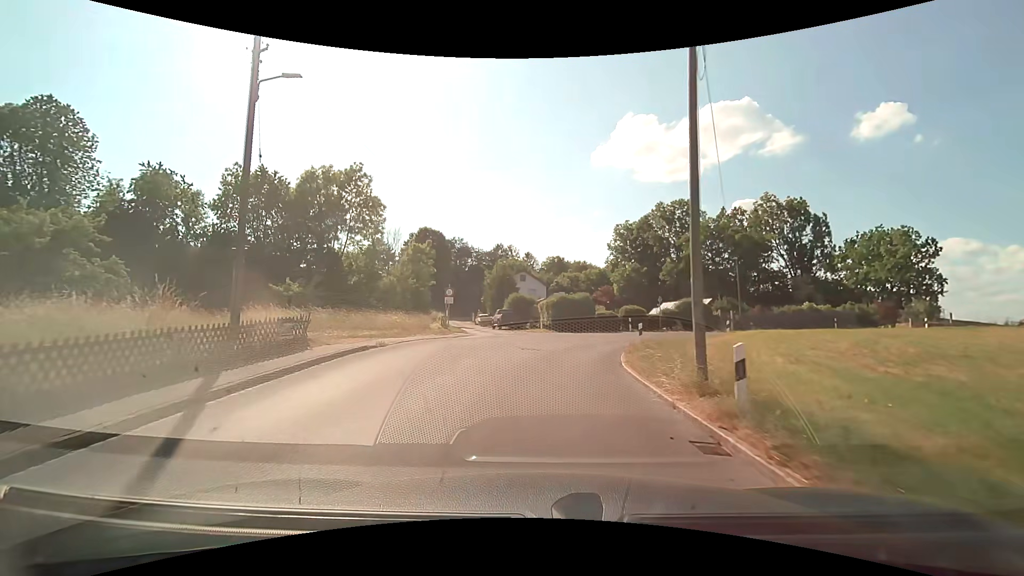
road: secondary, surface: asphalt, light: Day
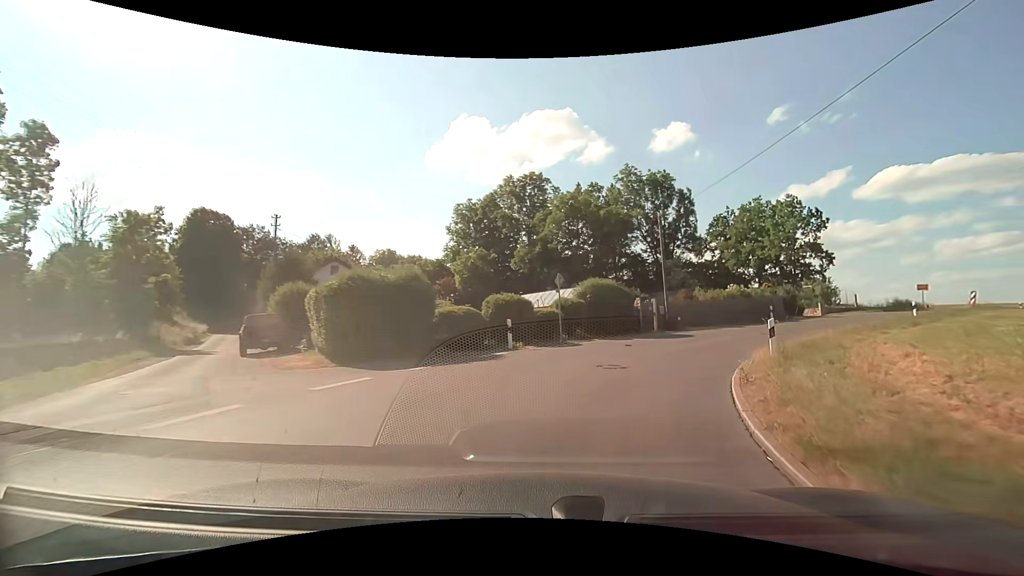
(+1.4, +21.3) m; +16°
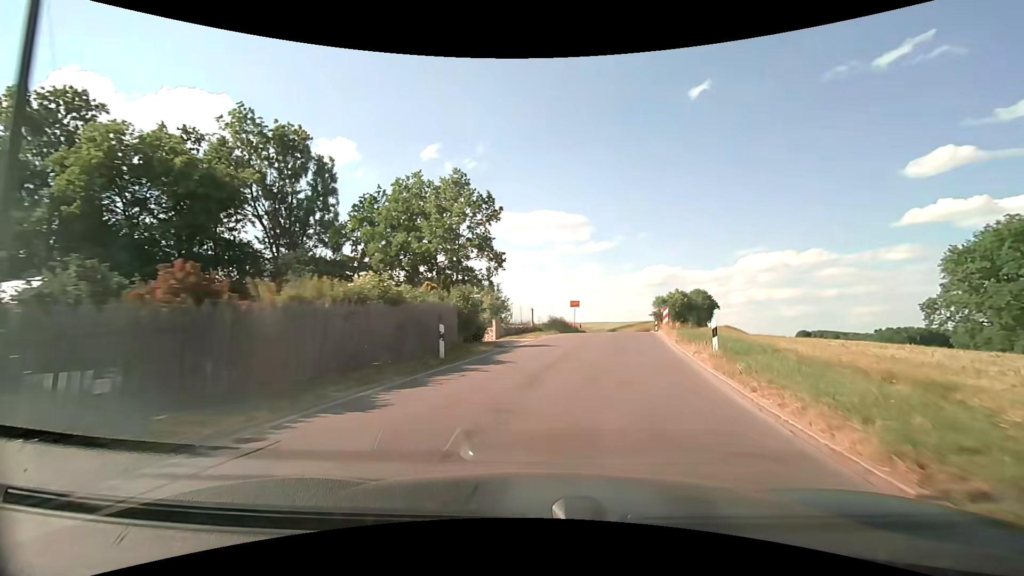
(+7.6, +21.4) m; +39°
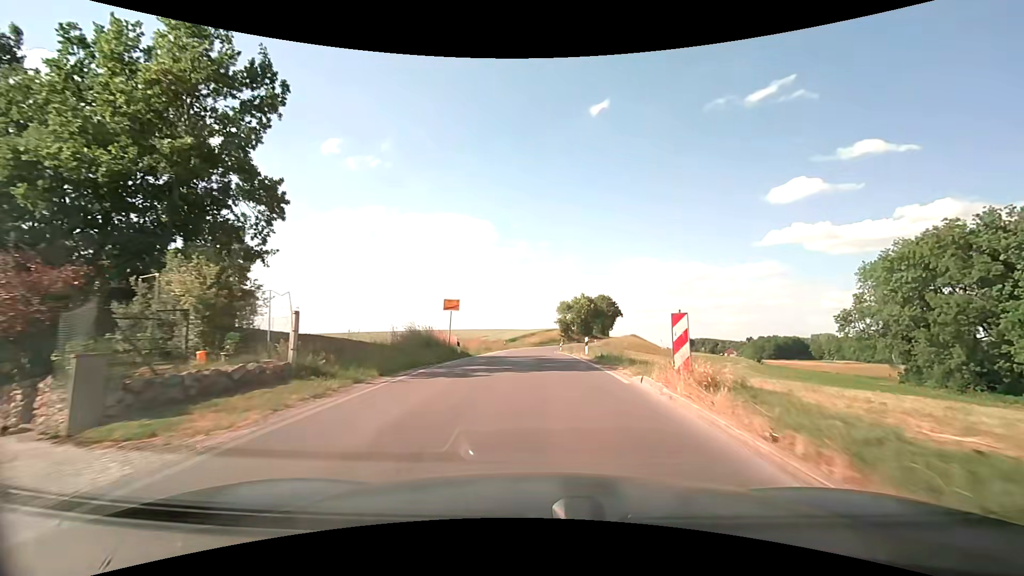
(+2.8, +20.2) m; +12°
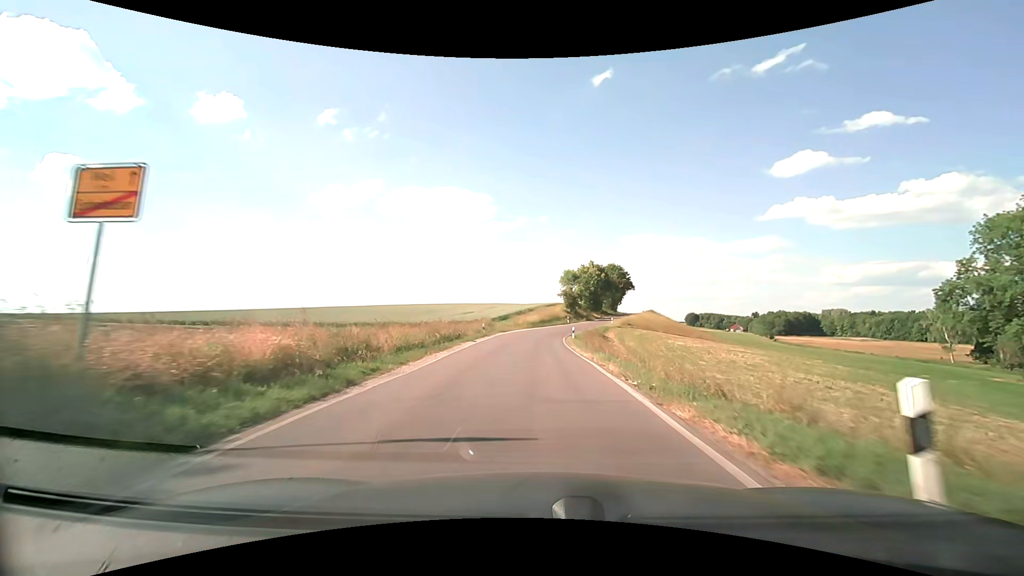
(+0.2, +23.1) m; 0°
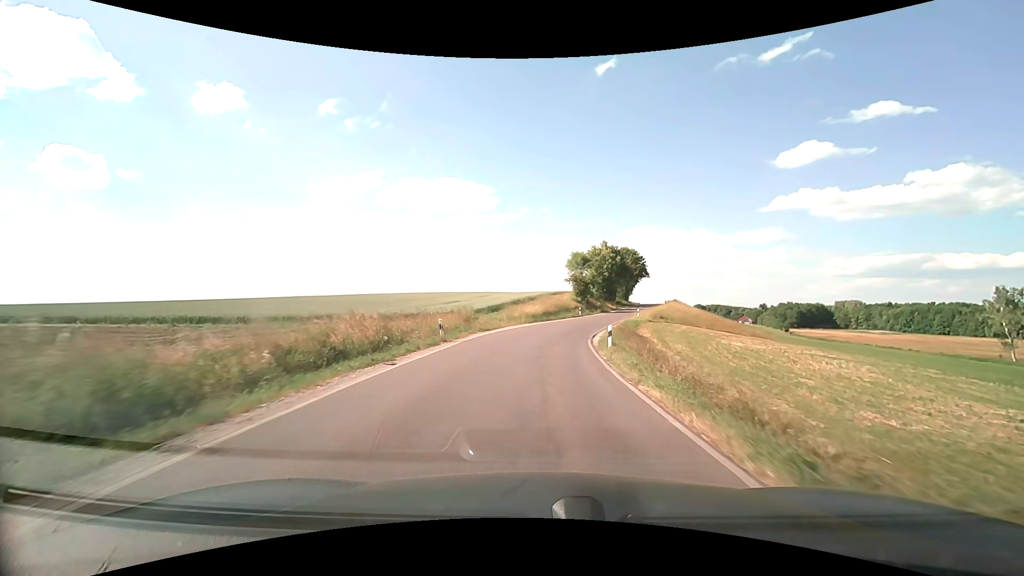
(-0.1, +17.9) m; 0°
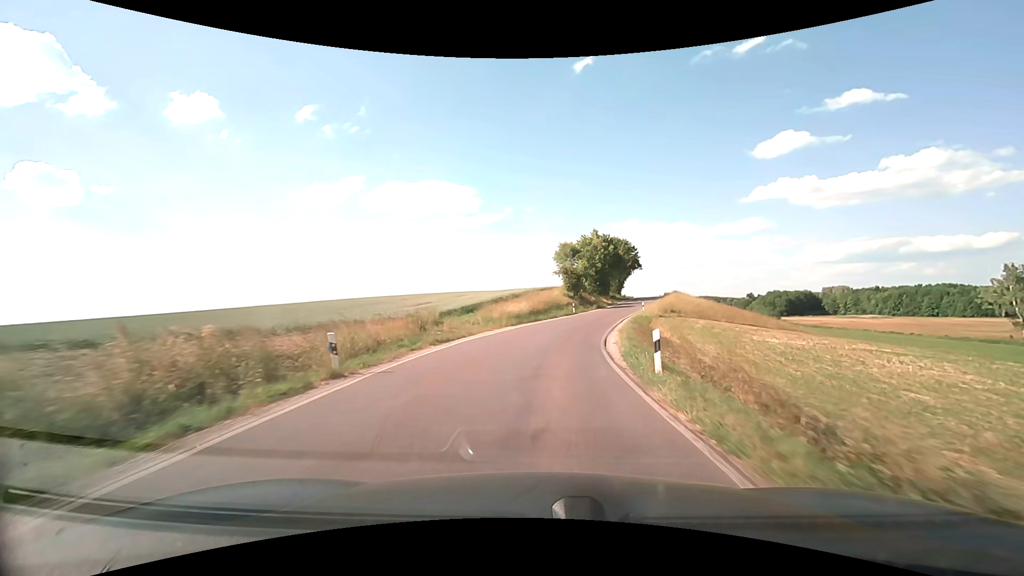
(+0.1, +9.6) m; +1°
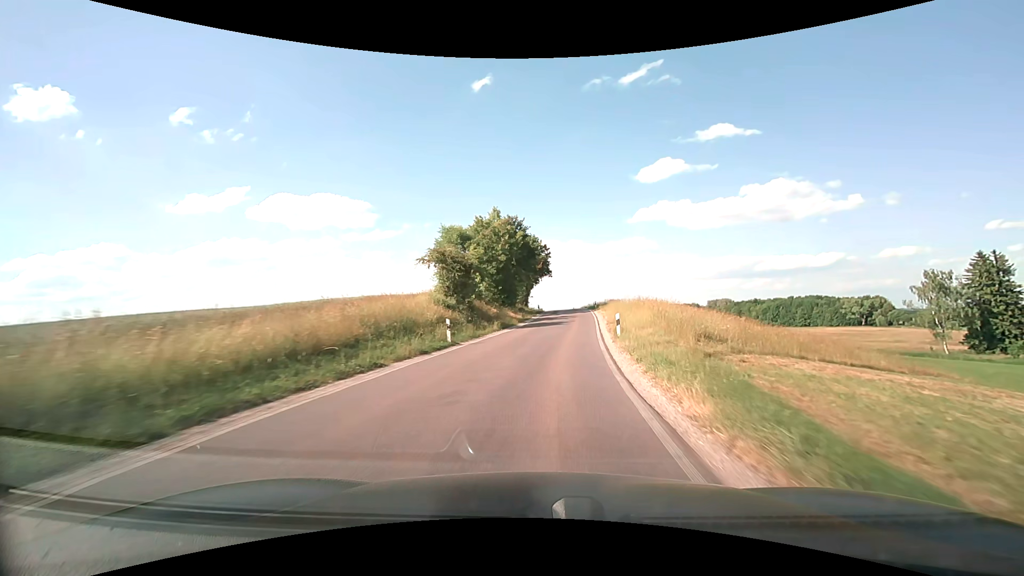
(+2.6, +29.7) m; +11°
(0, +10) (+1, +20) (+2, +30) (+4, +40) (+5, +50) (+6, +60) (+6, +70) (+7, +80) (+7, +90) (+7, +100) m
